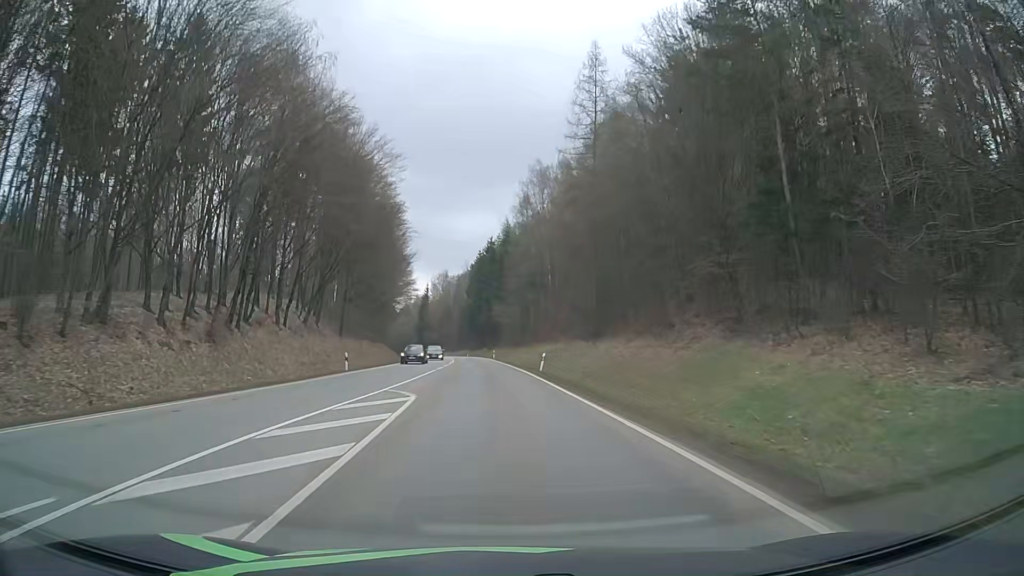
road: secondary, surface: asphalt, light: Day
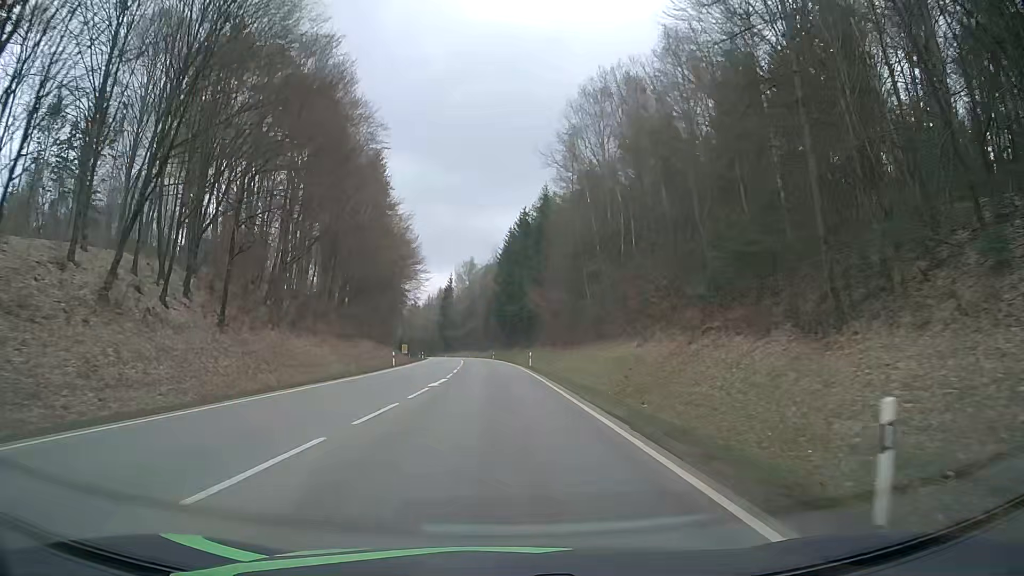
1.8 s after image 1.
(-0.8, +32.9) m; -3°
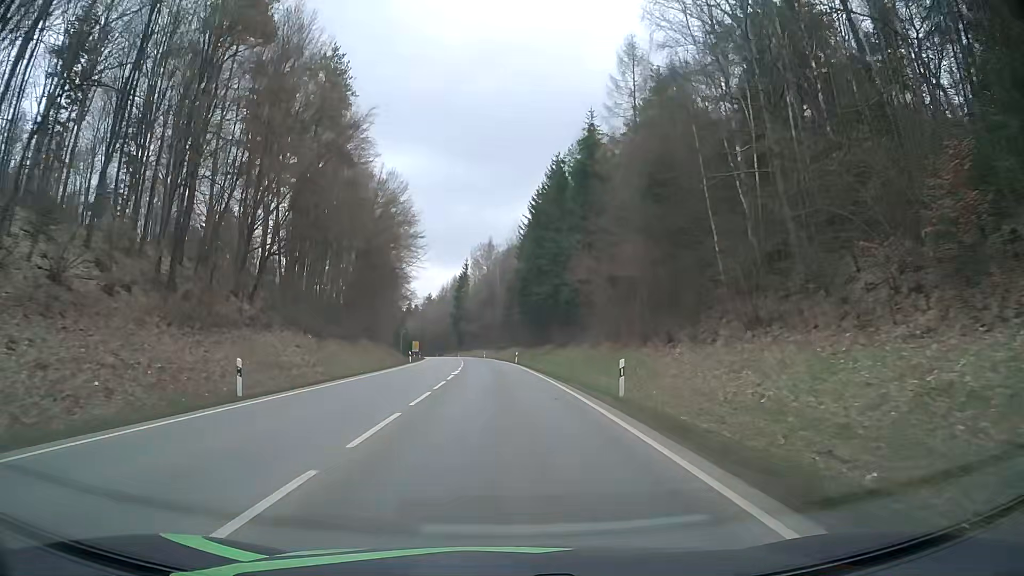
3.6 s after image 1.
(-0.7, +33.0) m; -2°
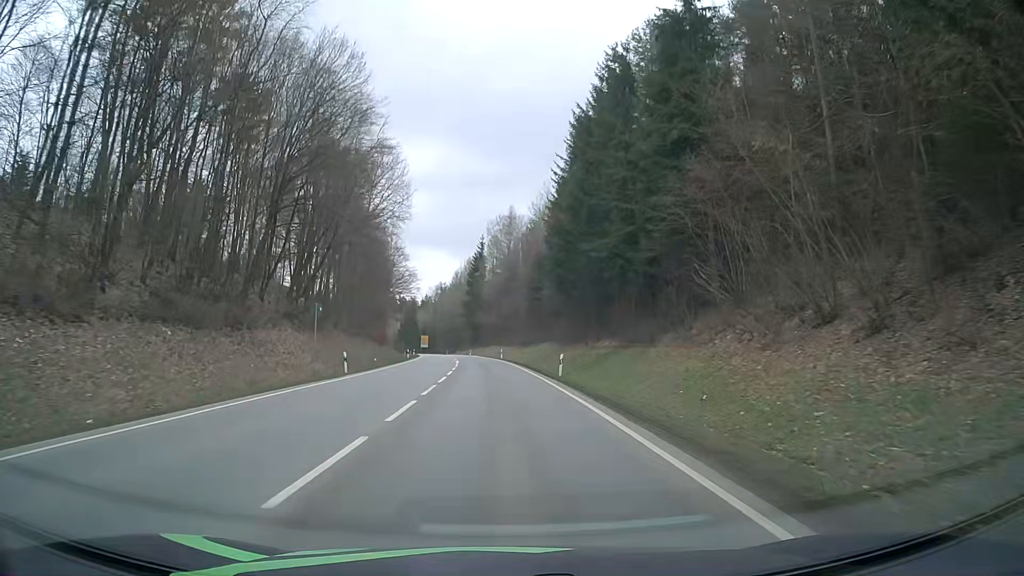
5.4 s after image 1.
(-0.7, +33.4) m; -2°
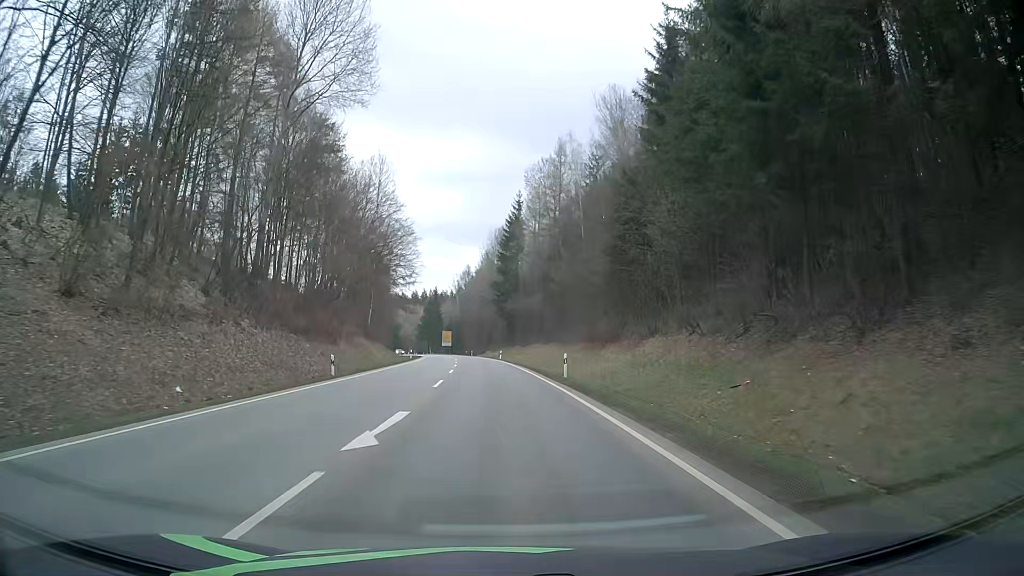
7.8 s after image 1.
(-1.2, +45.2) m; -3°
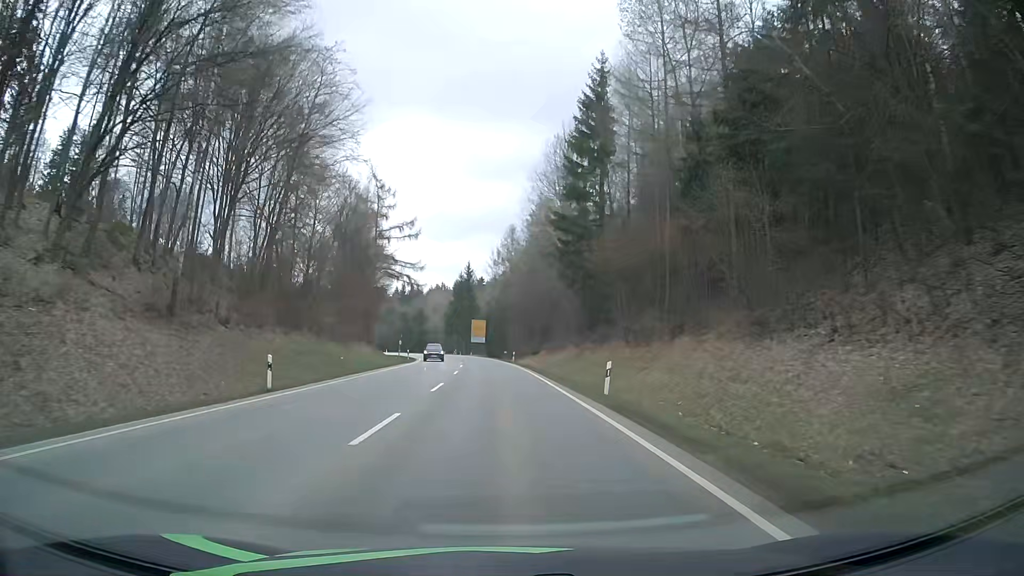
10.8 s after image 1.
(-2.4, +57.2) m; -5°
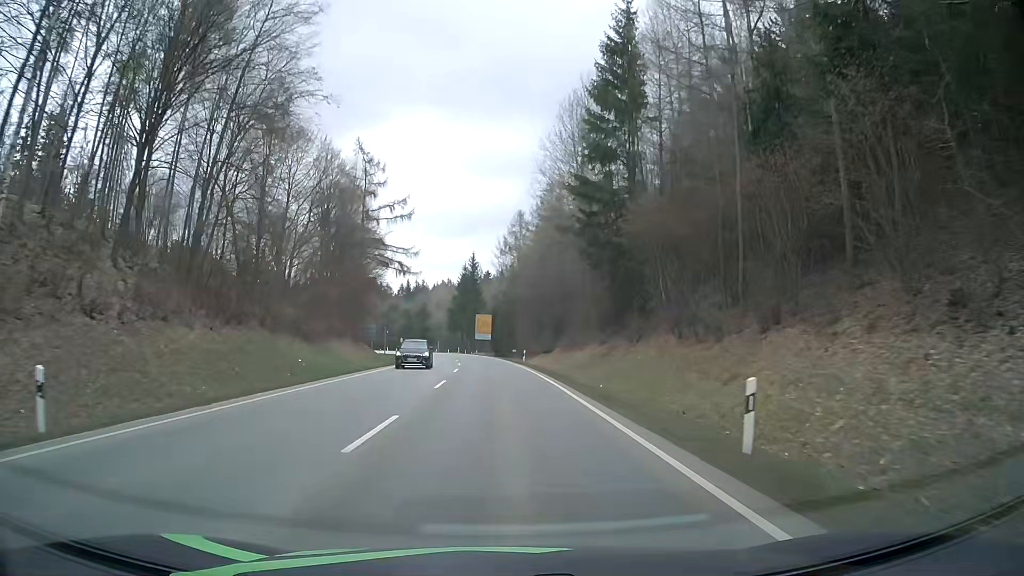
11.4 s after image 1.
(0.0, +11.6) m; 0°
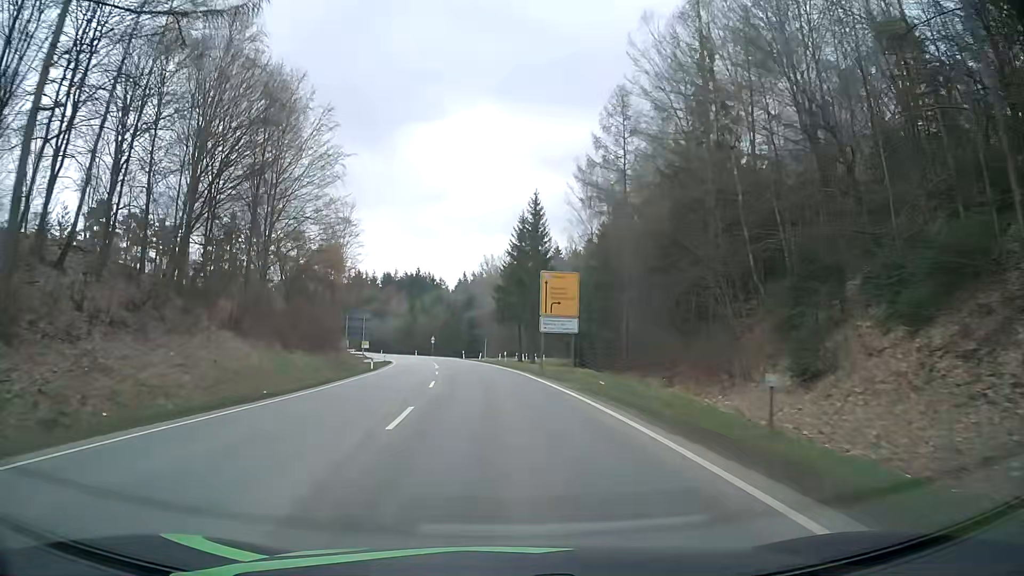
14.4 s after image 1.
(-2.3, +58.1) m; -5°
(0, +10) (-1, +20) (-1, +30) (-2, +40) (-3, +50) (-5, +60) (-6, +70) (-8, +80) (-9, +89) (-12, +99) m
